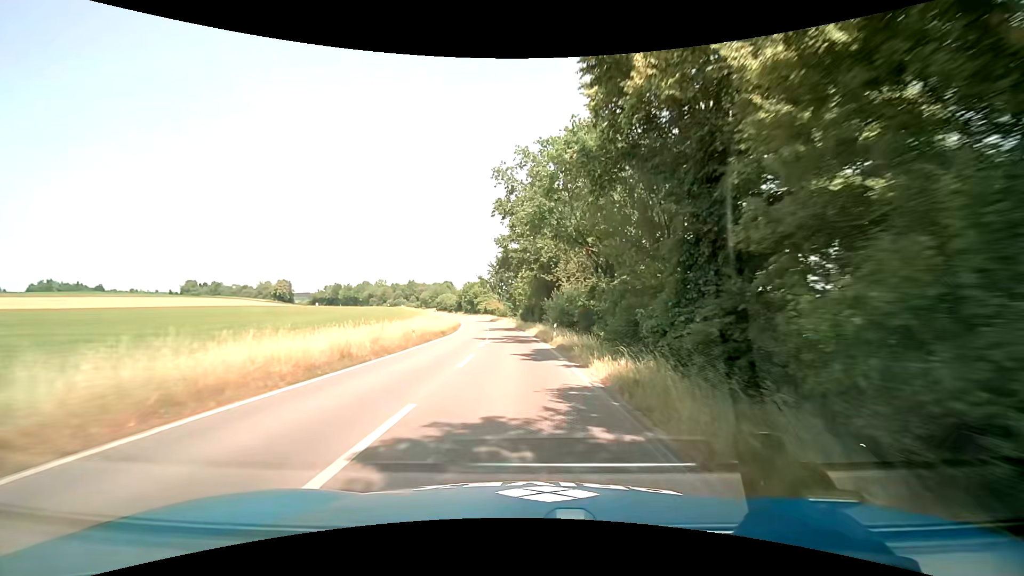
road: secondary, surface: asphalt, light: Day
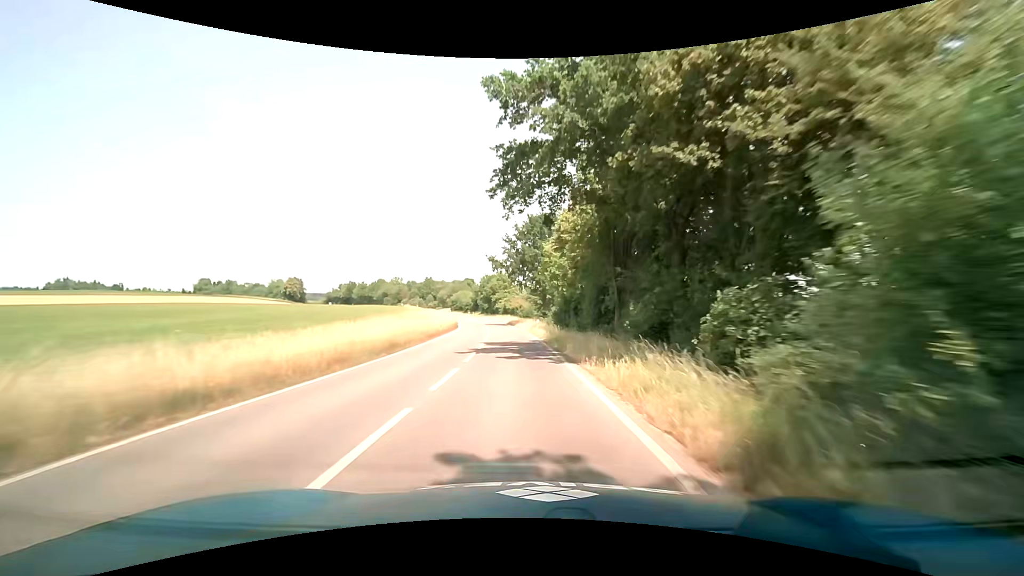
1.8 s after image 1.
(-0.9, +32.5) m; -3°
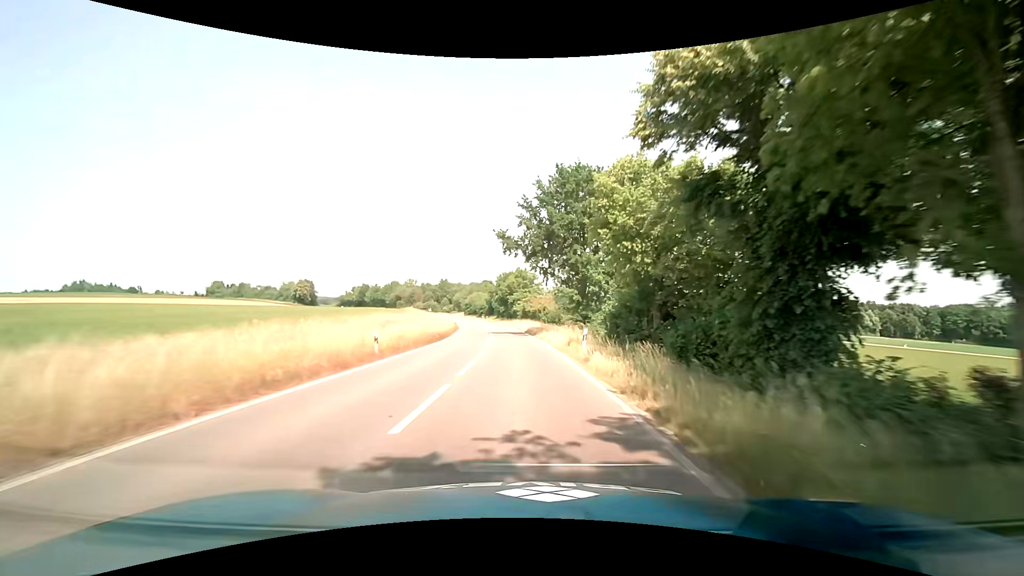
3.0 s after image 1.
(-0.6, +21.7) m; -3°
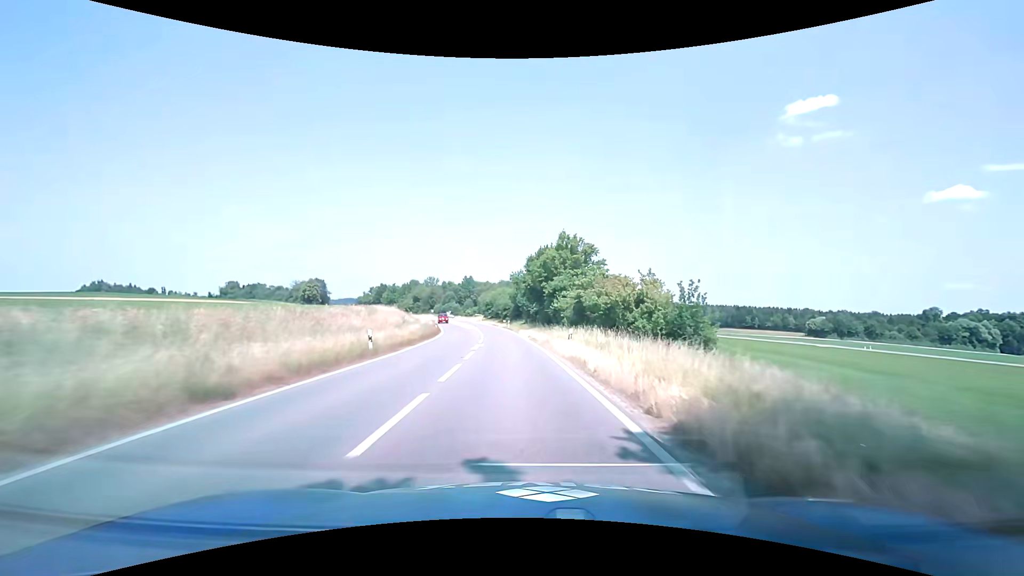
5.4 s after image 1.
(-1.7, +43.7) m; -4°
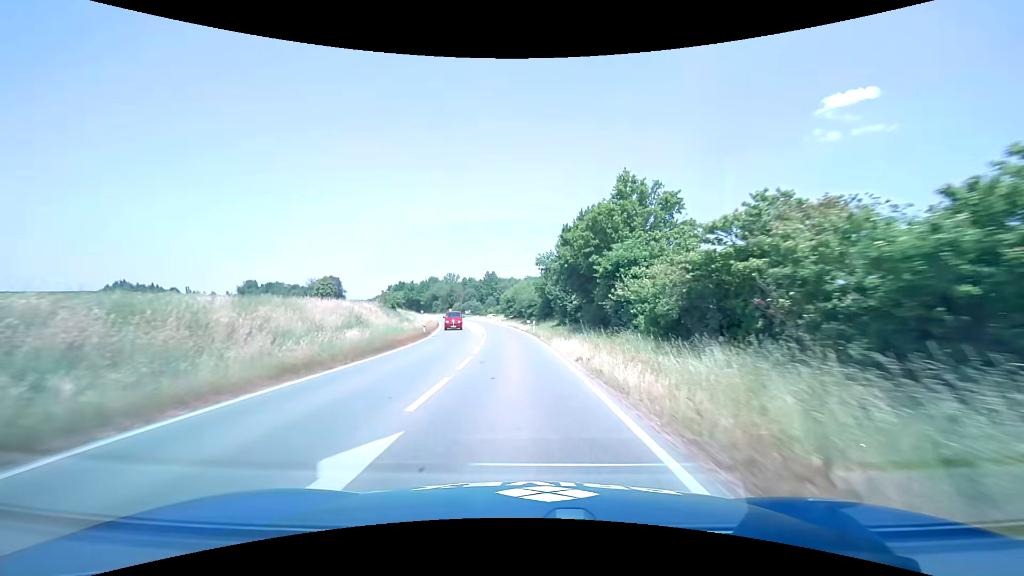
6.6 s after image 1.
(-0.6, +21.9) m; -3°
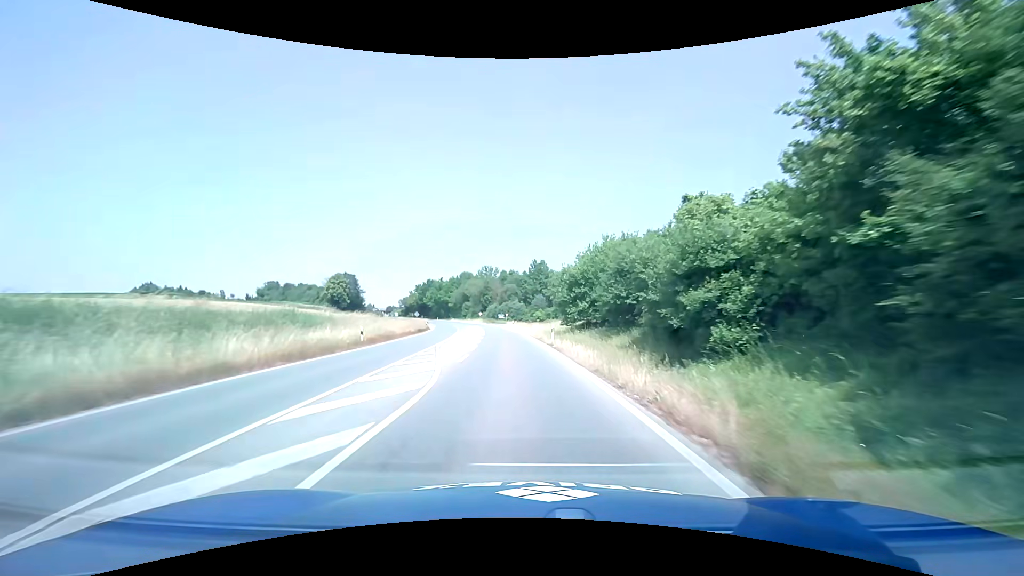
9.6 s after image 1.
(-3.1, +55.3) m; -6°
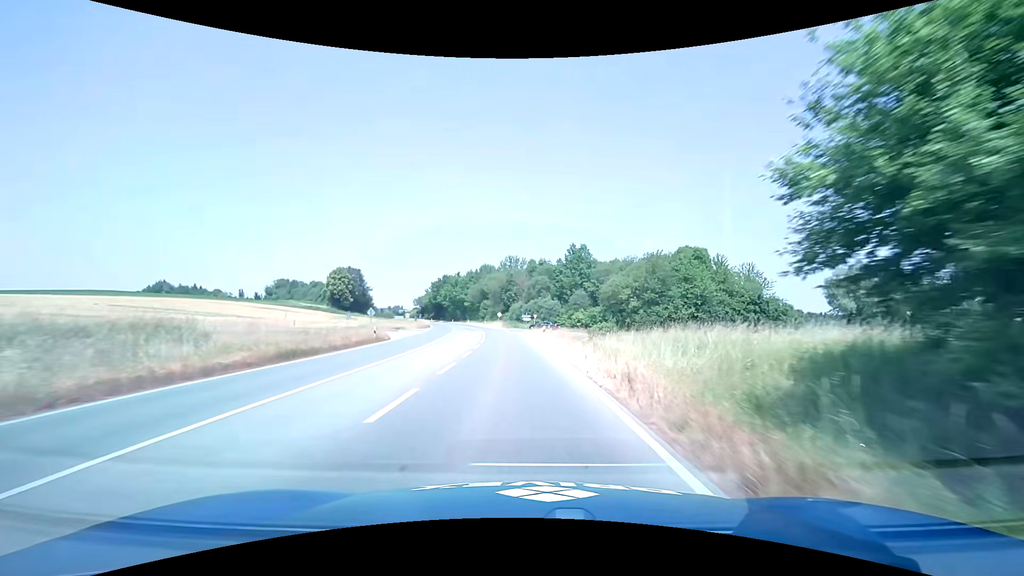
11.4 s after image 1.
(-1.1, +33.2) m; -4°
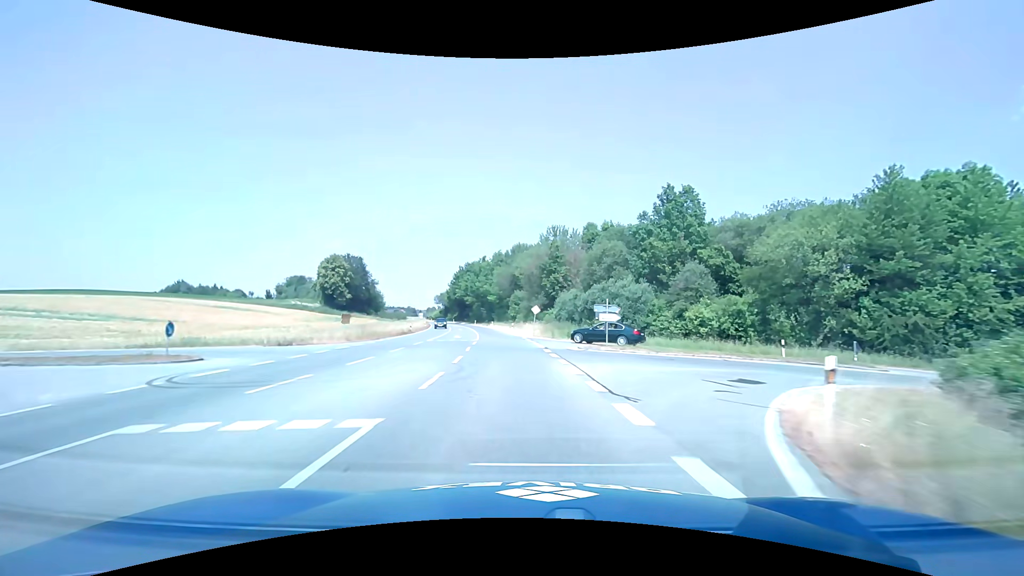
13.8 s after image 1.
(-1.9, +44.7) m; -5°
(0, +10) (0, +20) (-1, +30) (-2, +40) (-3, +50) (-4, +60) (-6, +70) (-7, +80) (-9, +89) (-11, +99) m
